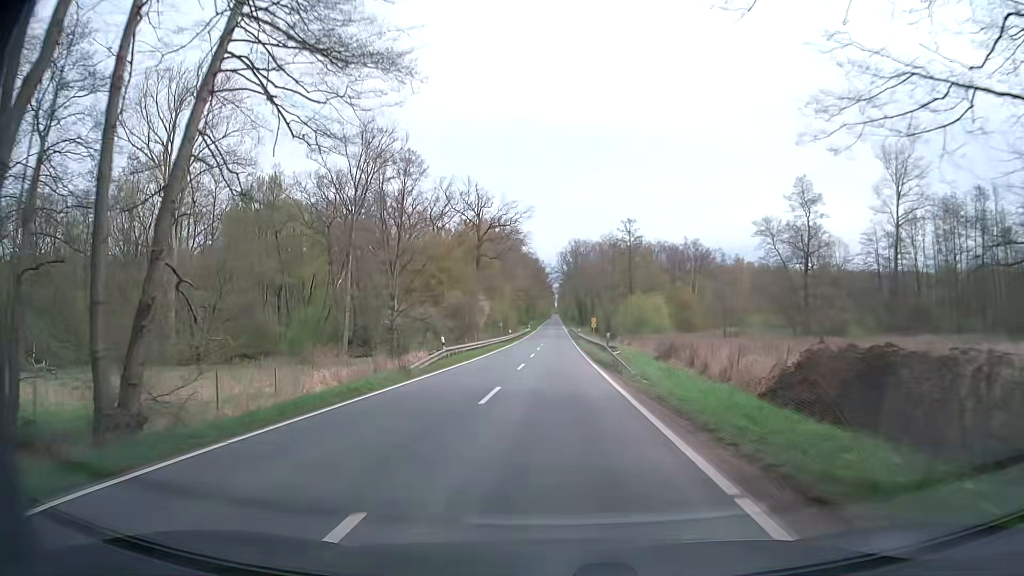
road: secondary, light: Day
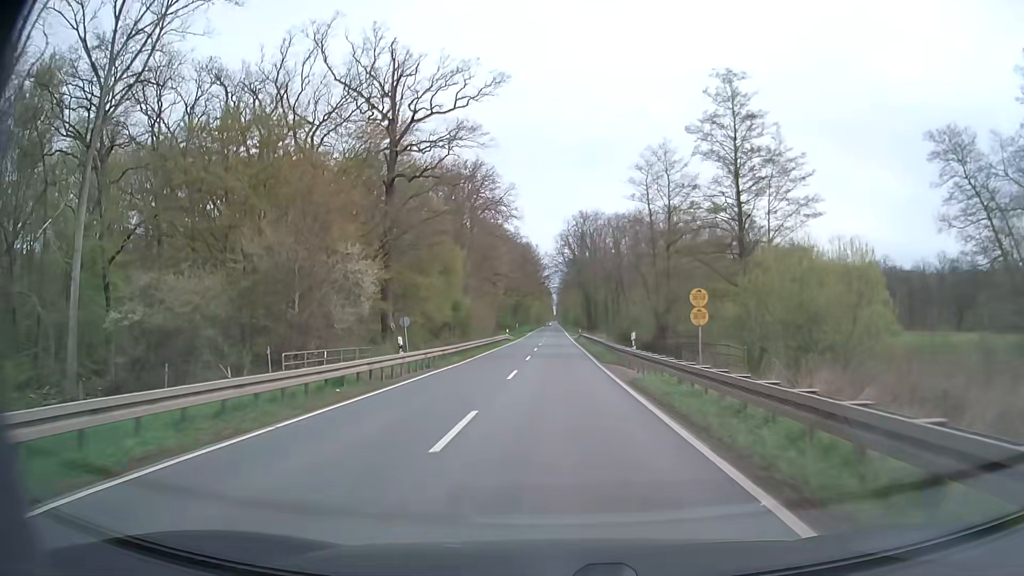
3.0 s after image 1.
(-0.1, +53.6) m; 0°
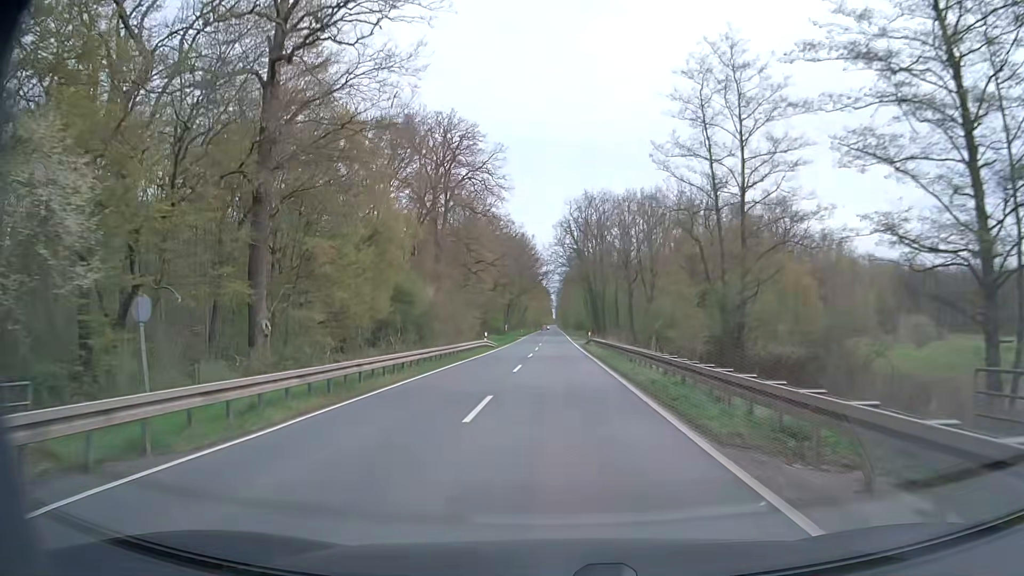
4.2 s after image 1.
(+0.1, +21.4) m; 0°
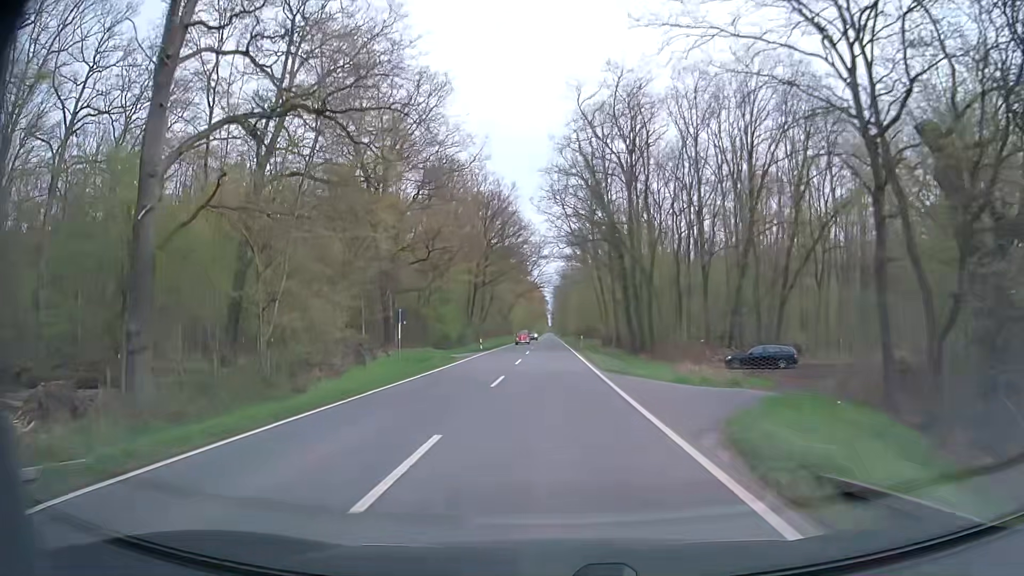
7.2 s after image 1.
(+0.2, +53.3) m; +1°
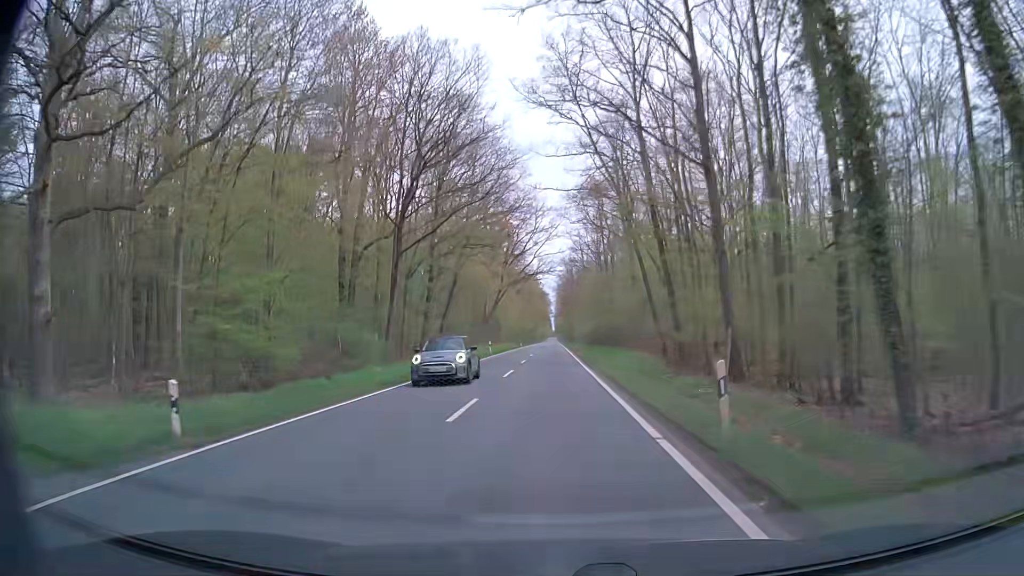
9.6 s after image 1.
(-0.3, +42.6) m; 0°
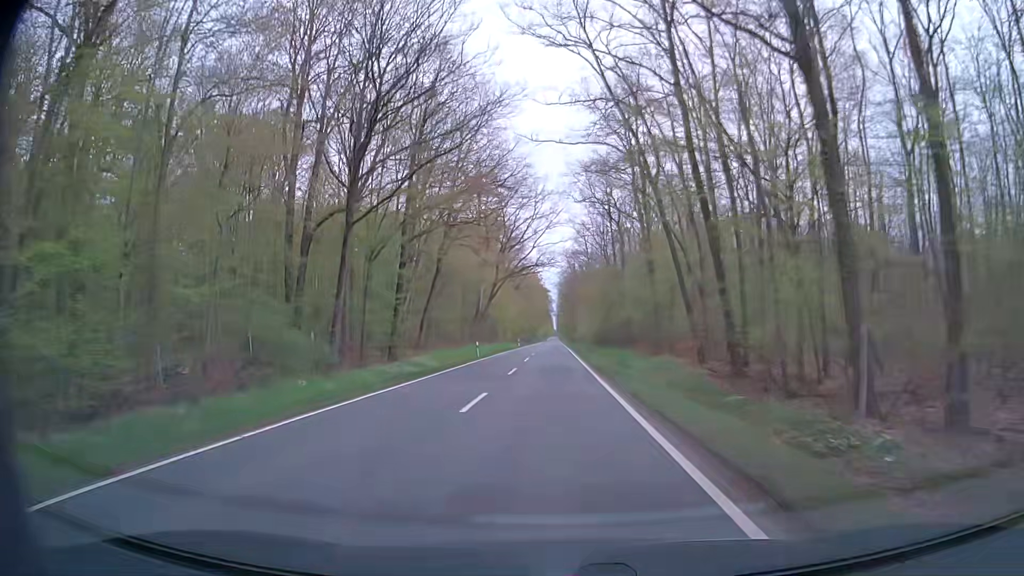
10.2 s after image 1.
(-0.1, +10.6) m; -1°
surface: asphalt
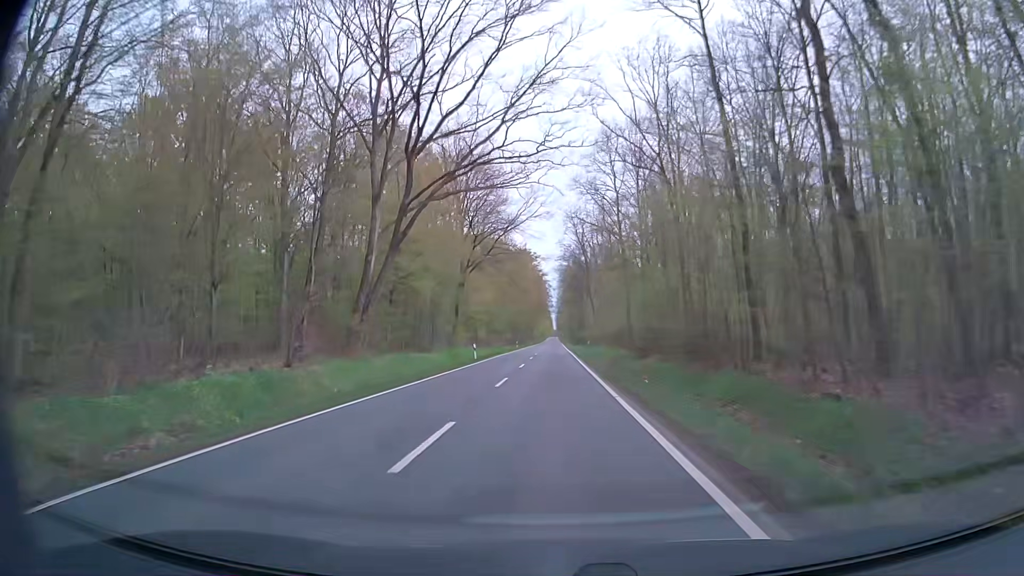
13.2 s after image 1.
(+0.6, +53.5) m; +1°
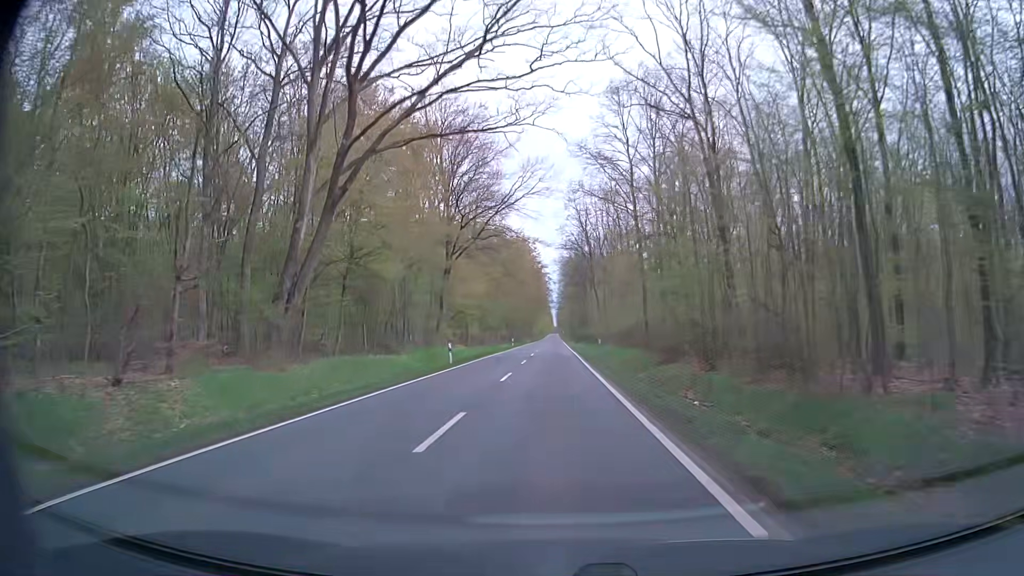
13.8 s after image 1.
(-0.1, +10.7) m; -1°
(0, +10) (0, +20) (0, +30) (0, +40) (0, +50) (0, +60) (0, +70) (+1, +80) (+1, +90) (+1, +100) m
